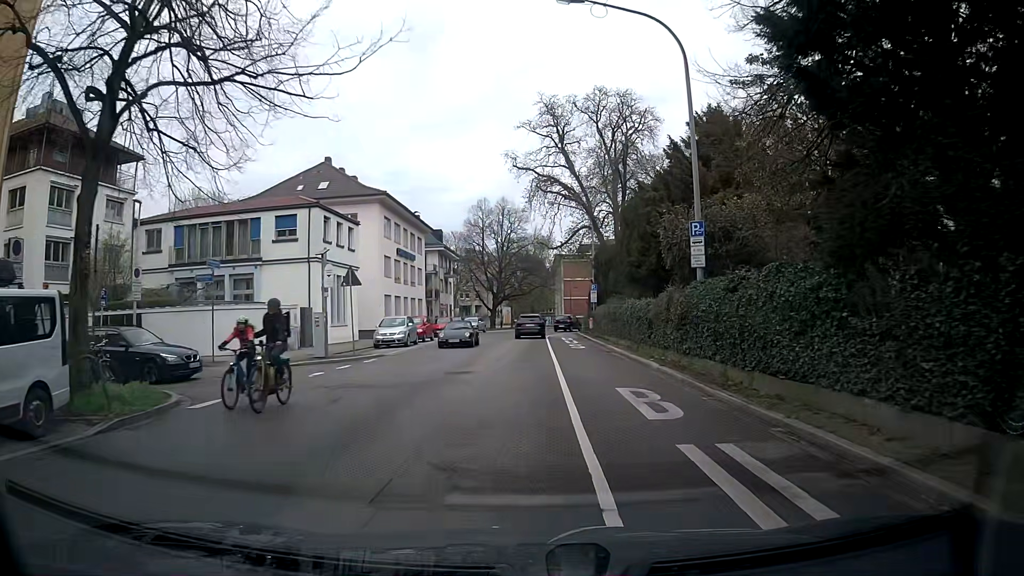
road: unclassified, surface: asphalt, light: Day
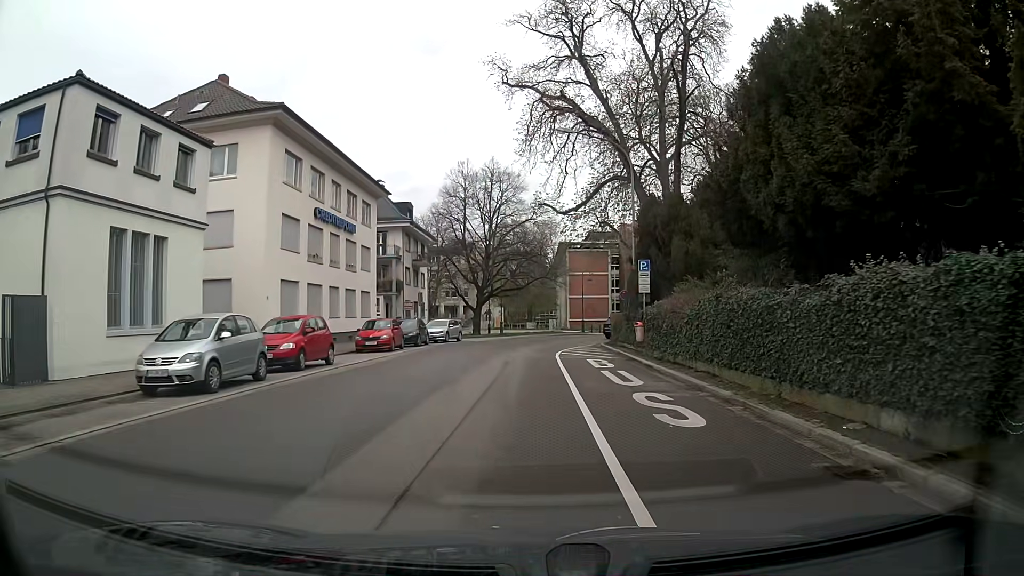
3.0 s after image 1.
(+0.1, +21.2) m; 0°
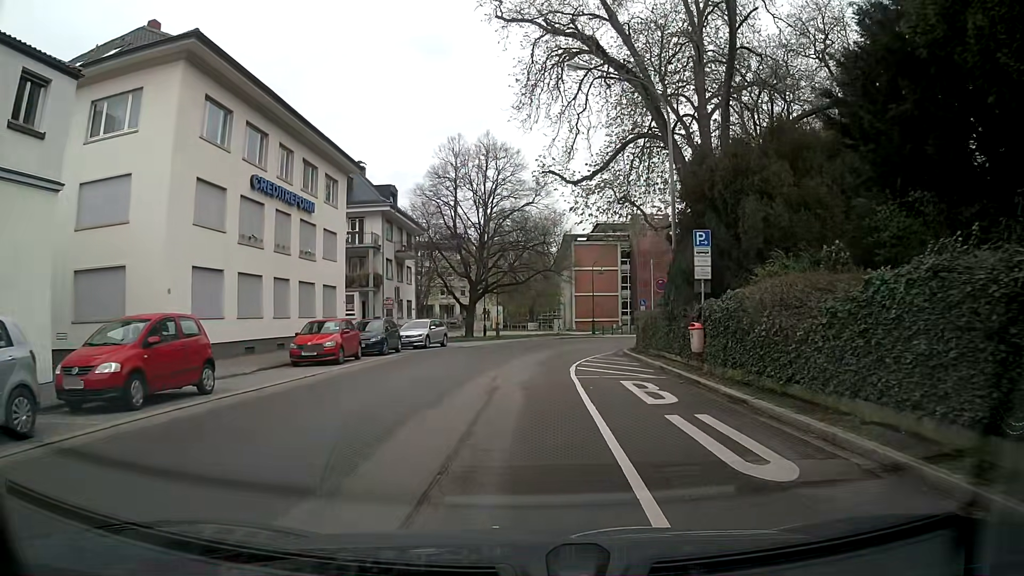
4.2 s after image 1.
(0.0, +8.5) m; 0°
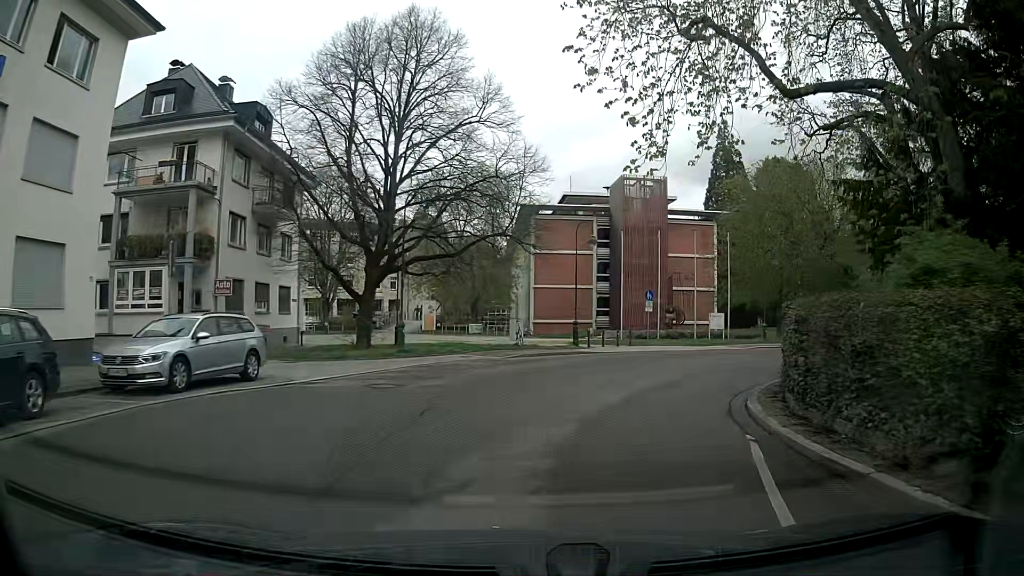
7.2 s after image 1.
(+0.1, +21.2) m; +5°
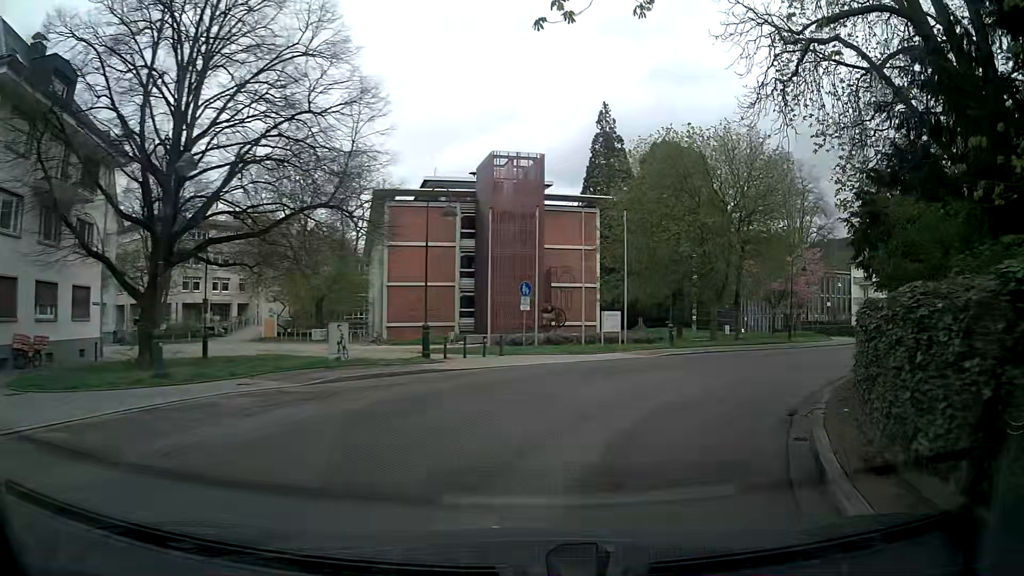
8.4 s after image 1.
(+0.5, +8.2) m; +12°
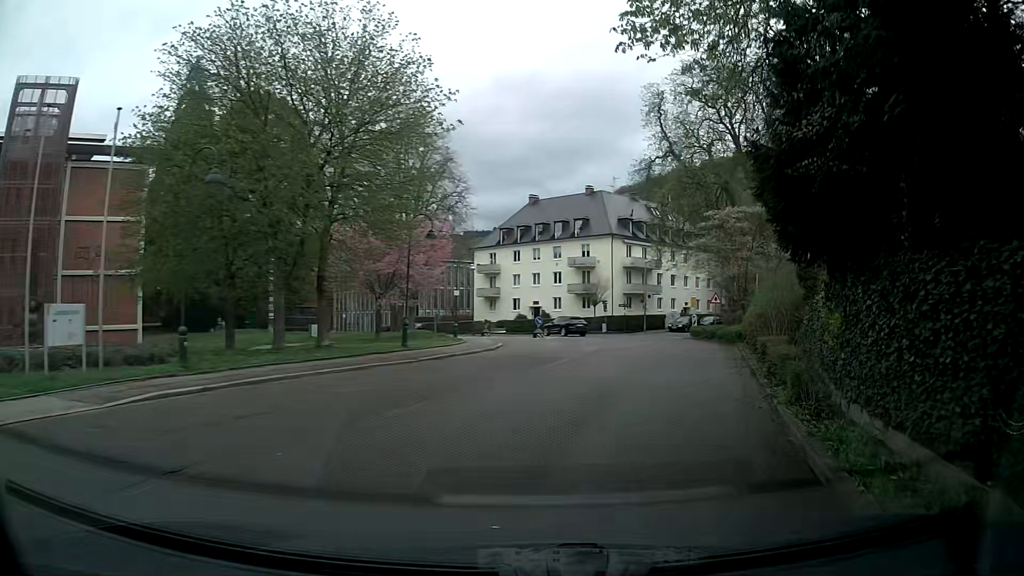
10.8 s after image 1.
(+4.3, +15.3) m; +33°
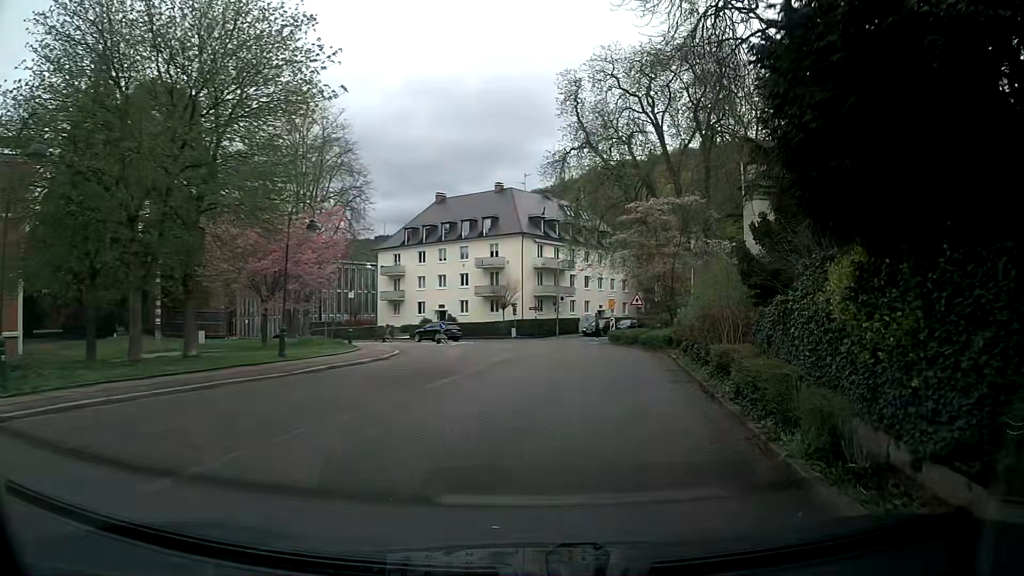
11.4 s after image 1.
(+0.3, +4.0) m; +9°
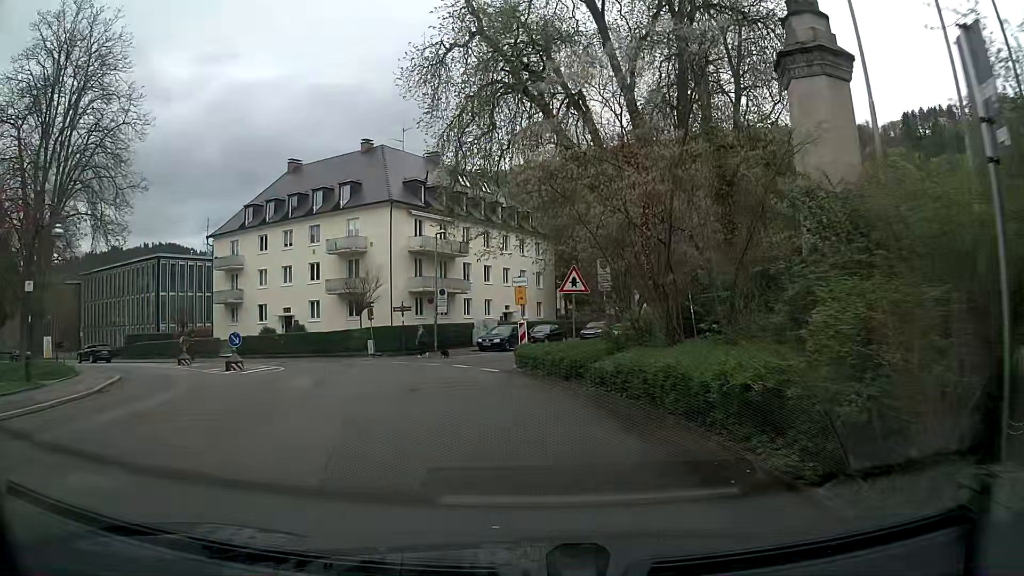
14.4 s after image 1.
(+1.8, +20.5) m; +7°
